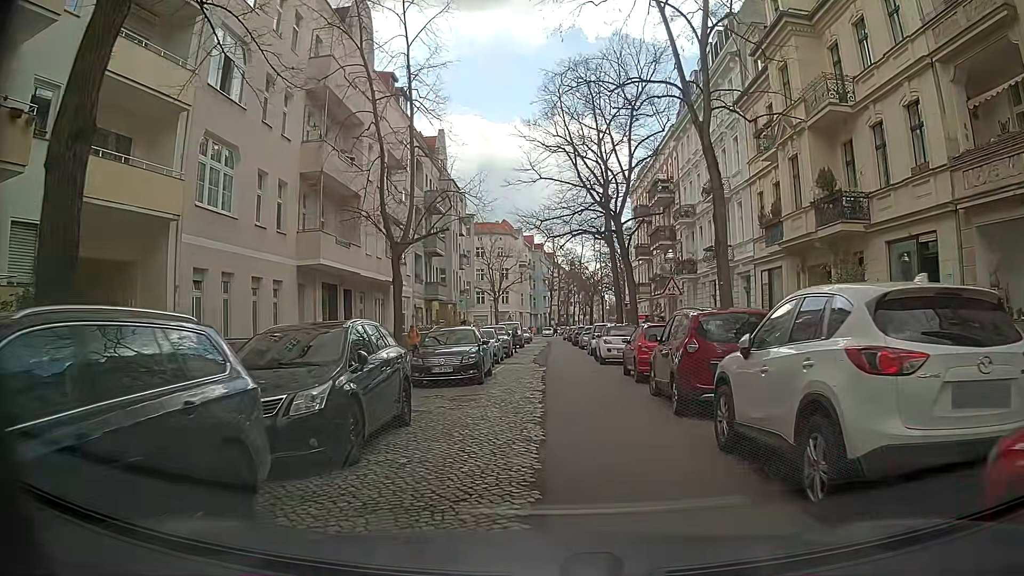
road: residential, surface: asphalt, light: Day
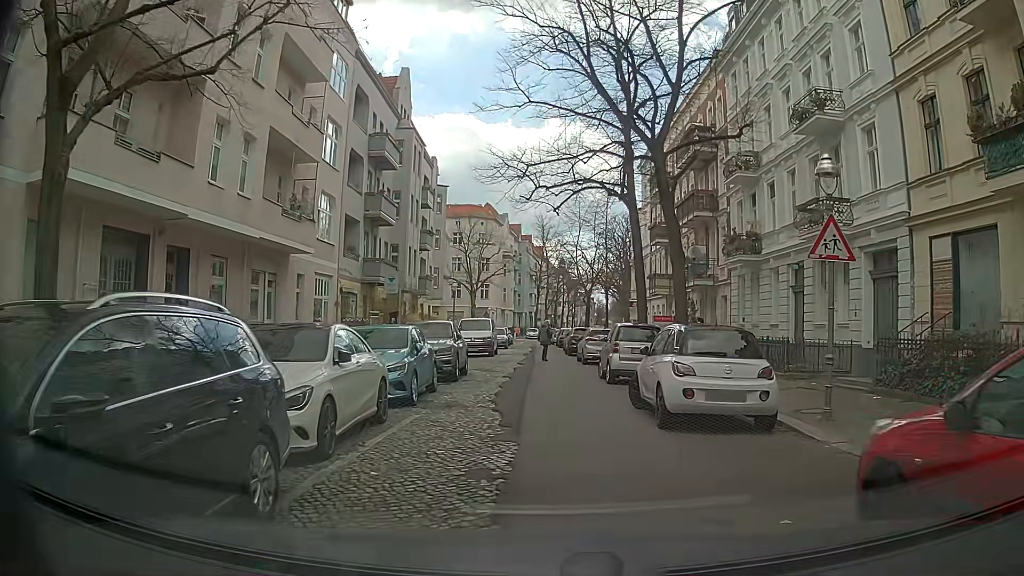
(+0.3, +15.2) m; +1°
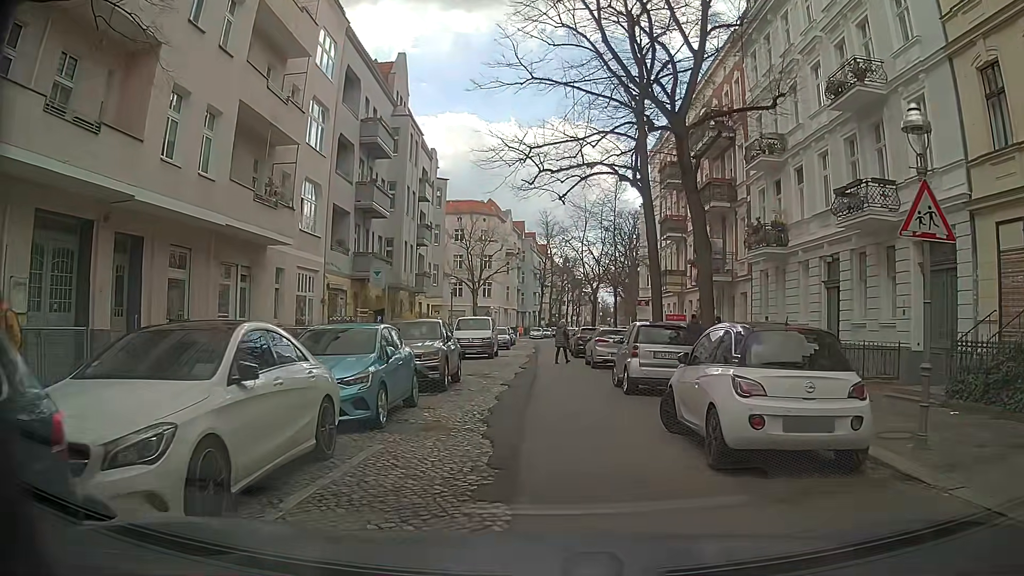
(0.0, +2.7) m; +1°
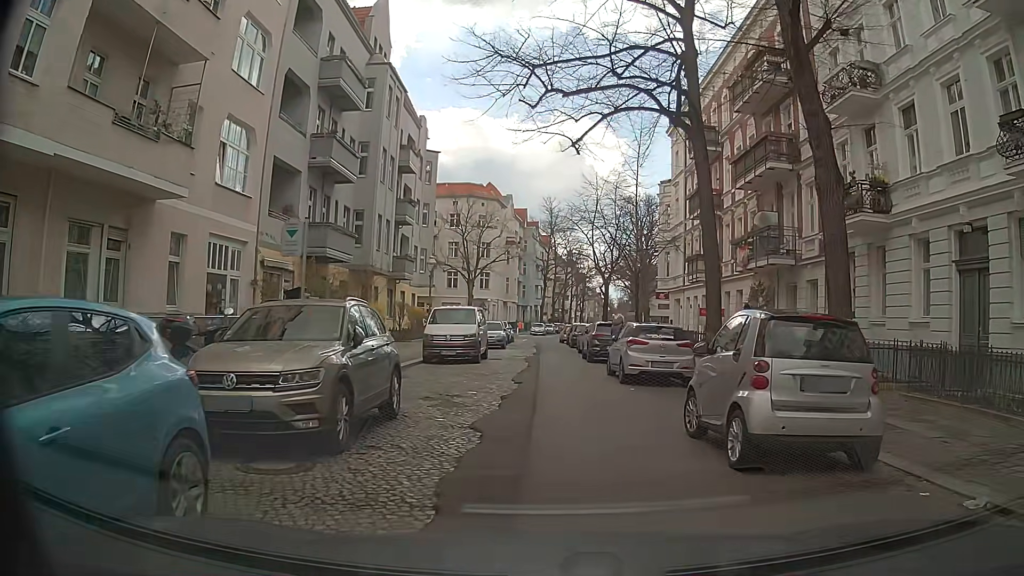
(-0.2, +8.0) m; 0°
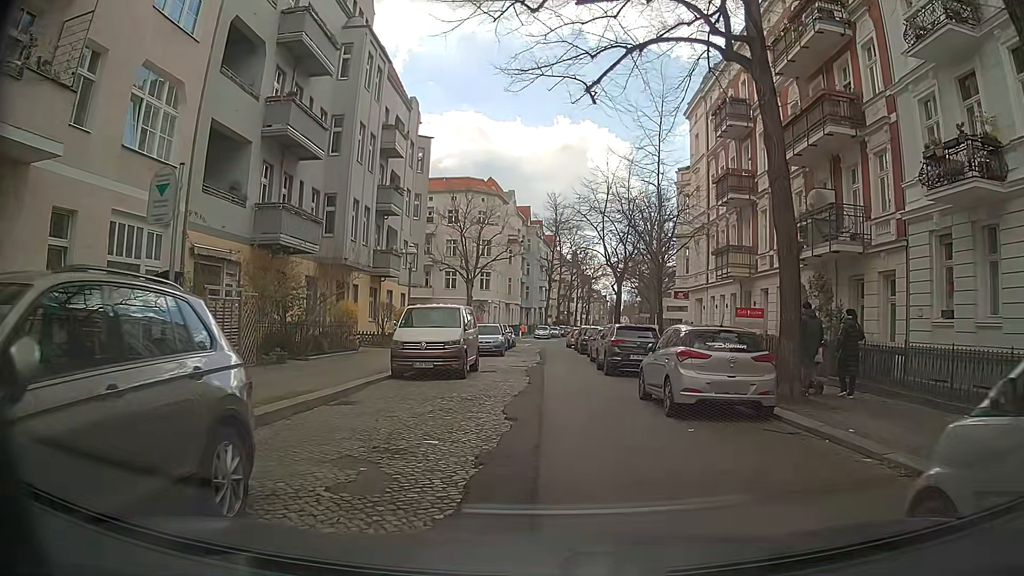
(-0.1, +5.4) m; -1°
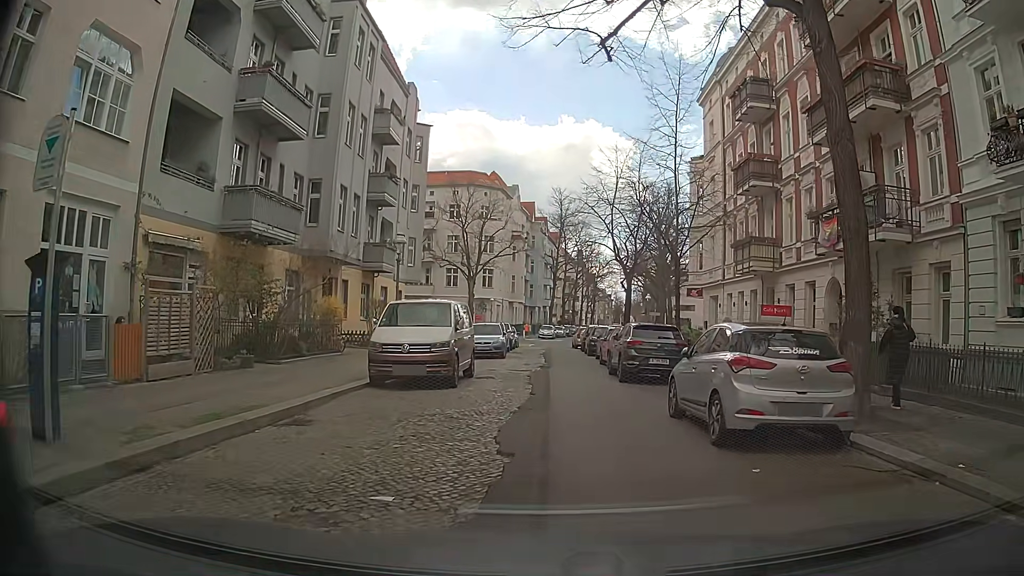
(0.0, +2.7) m; 0°
